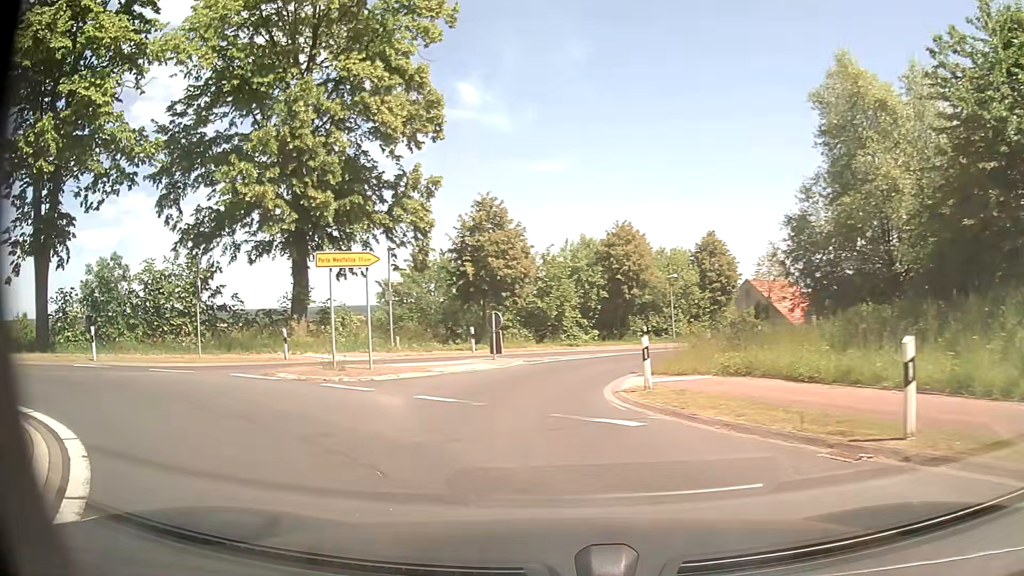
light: Day
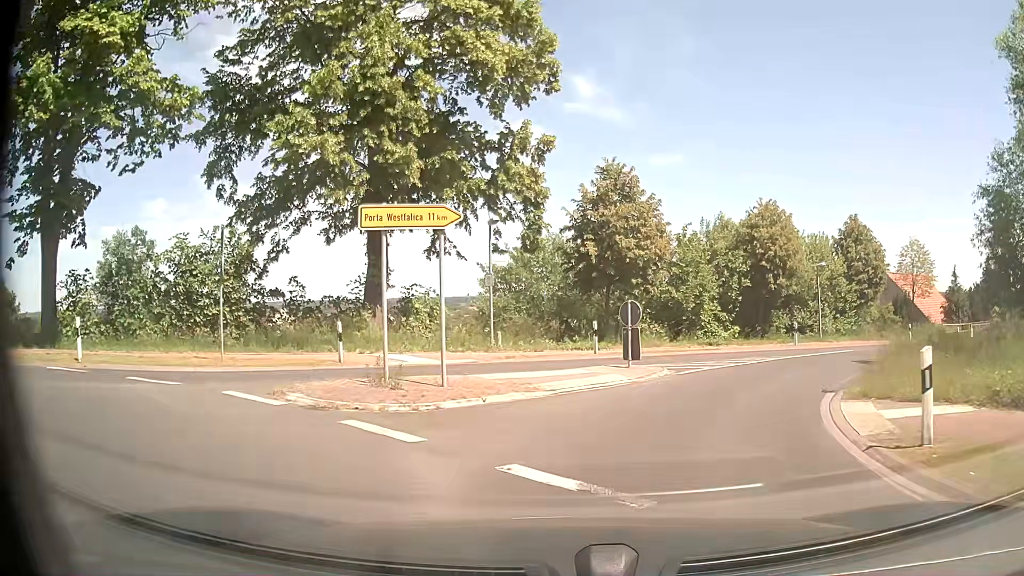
(-0.8, +6.3) m; -10°
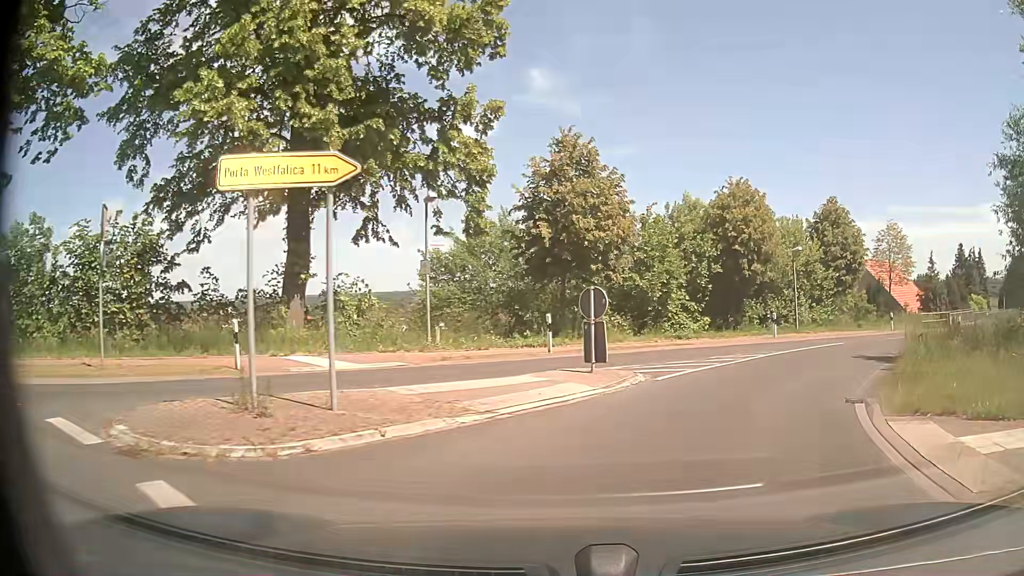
(+0.1, +3.5) m; +3°
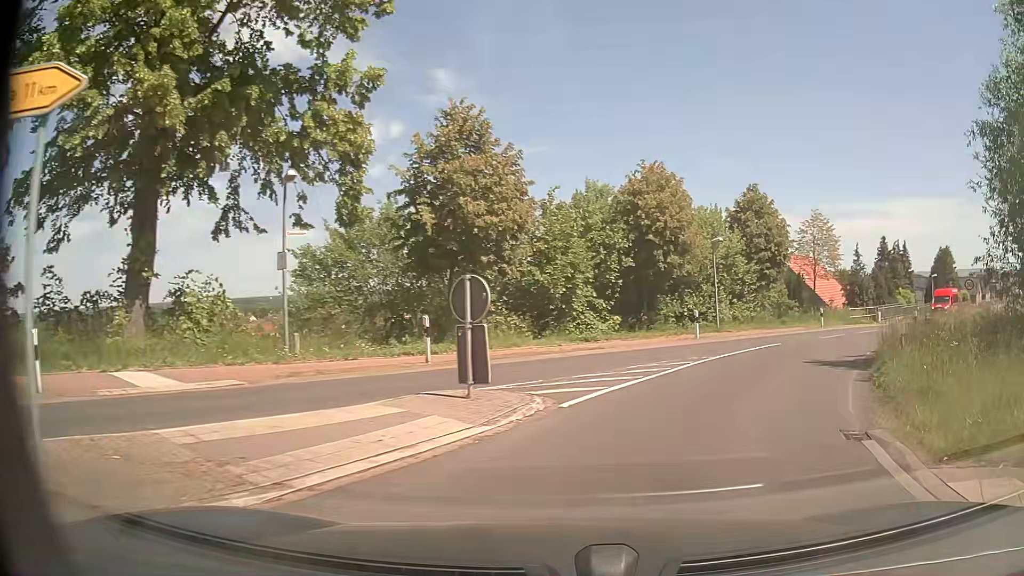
(+0.2, +3.7) m; +8°
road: secondary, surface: asphalt
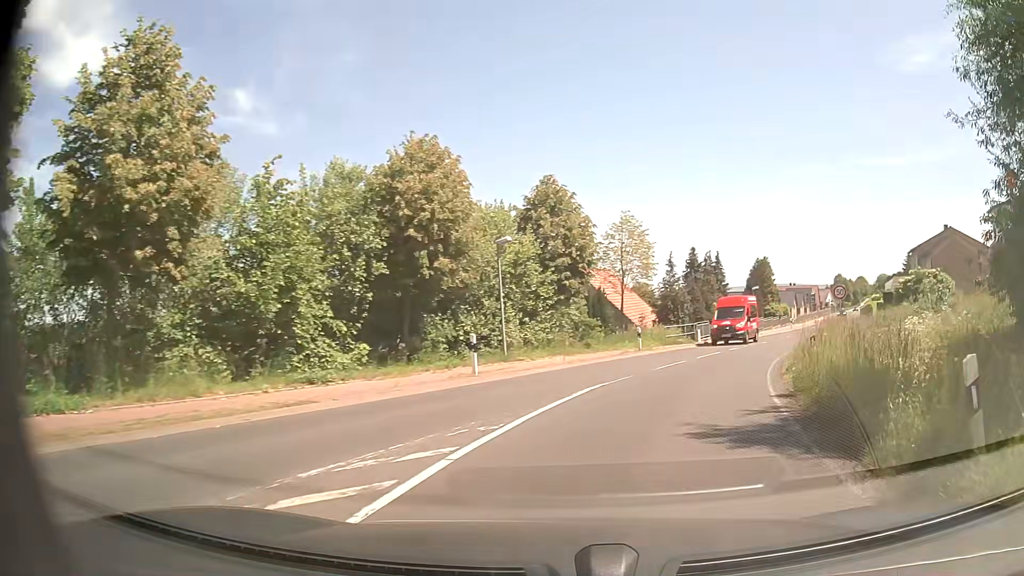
(+1.3, +8.0) m; +18°
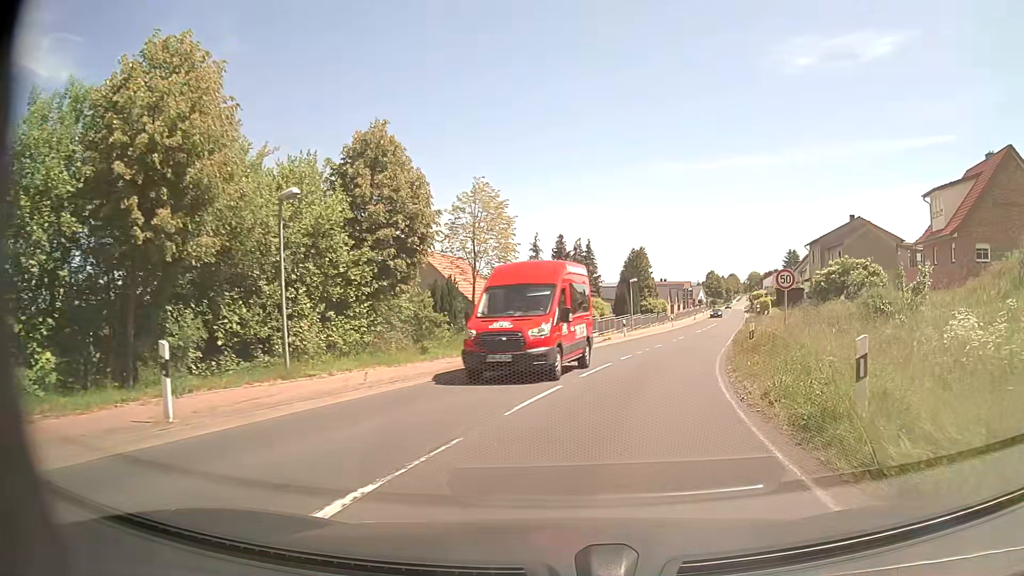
(+1.0, +8.9) m; +11°
